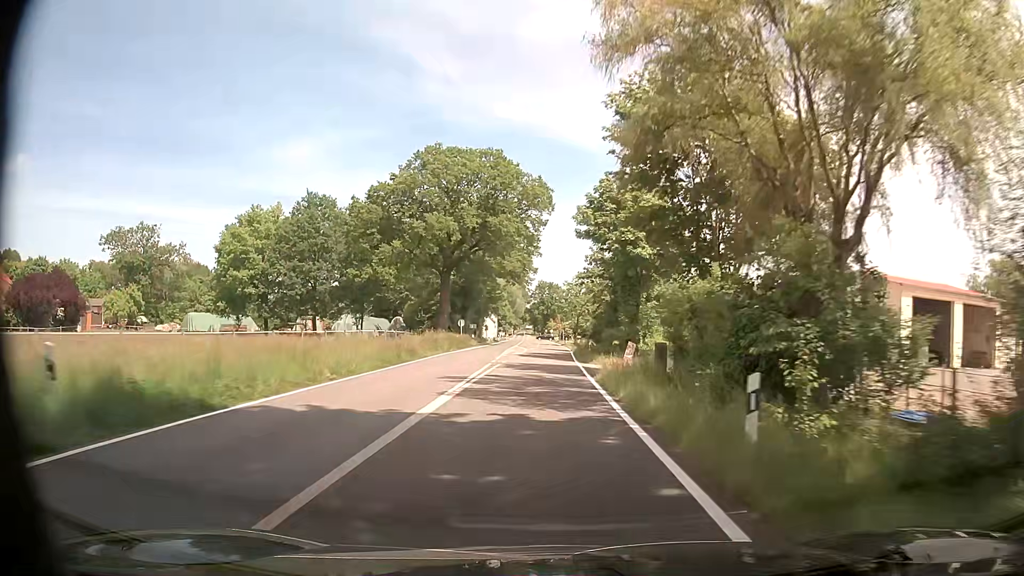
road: tertiary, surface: asphalt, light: Day
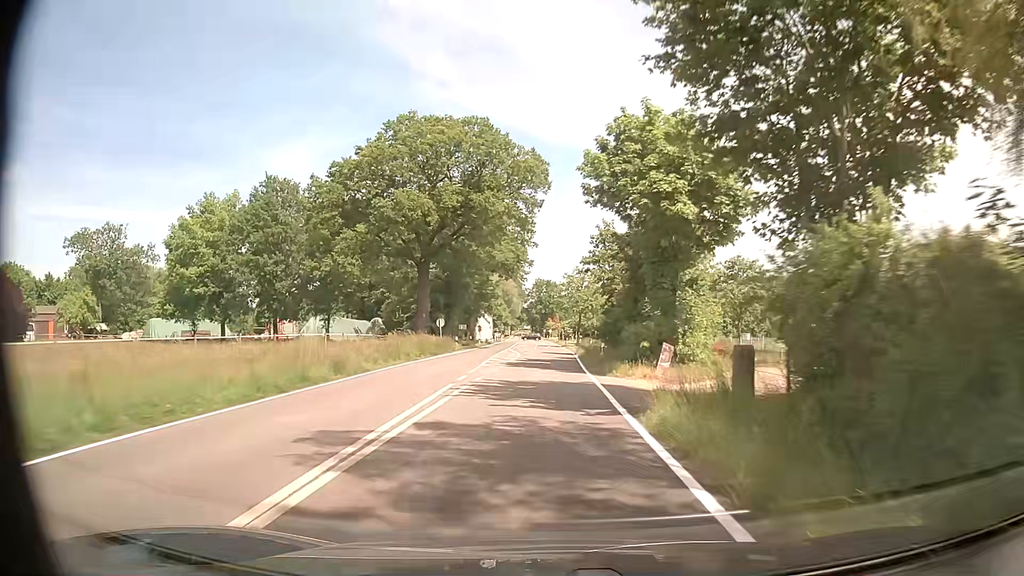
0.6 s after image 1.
(0.0, +10.9) m; +1°
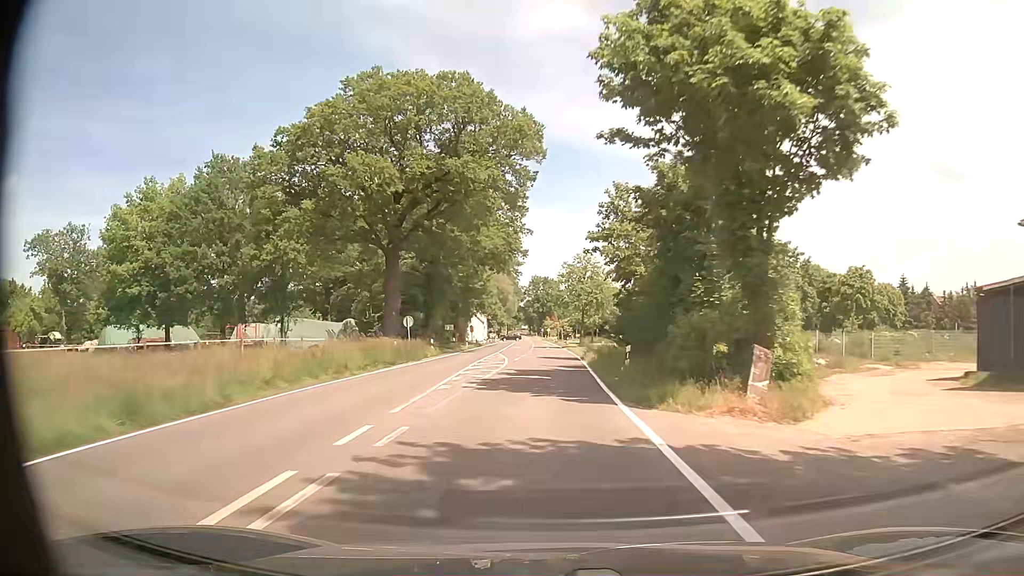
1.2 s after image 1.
(-0.1, +10.9) m; -1°
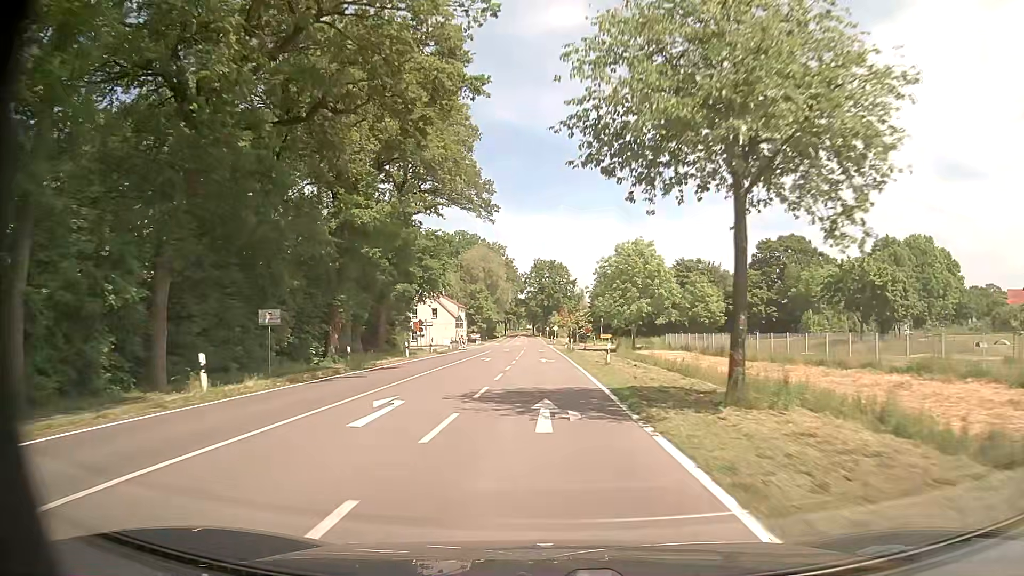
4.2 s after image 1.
(+0.3, +54.6) m; -1°
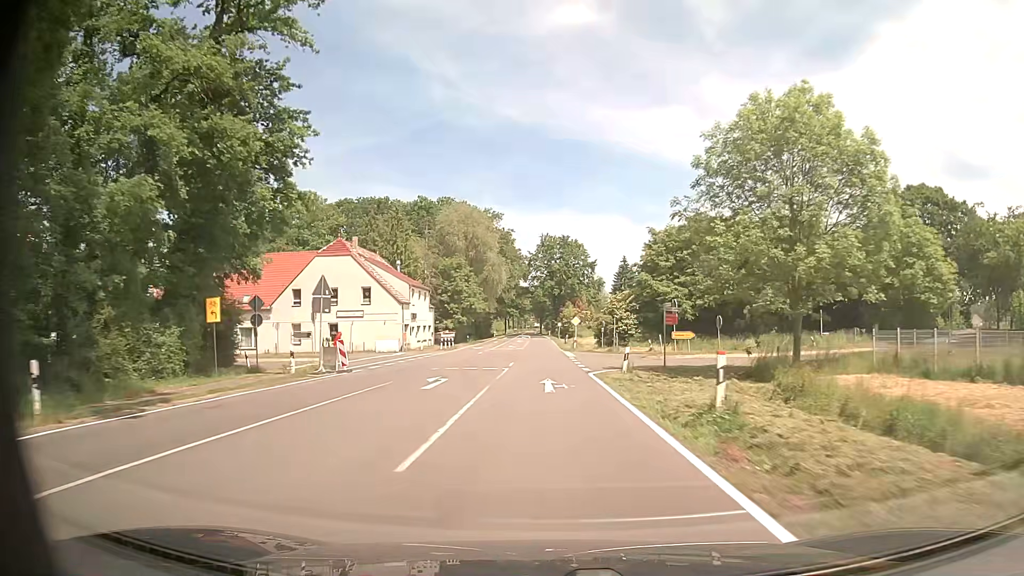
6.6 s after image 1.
(-0.3, +43.8) m; -1°
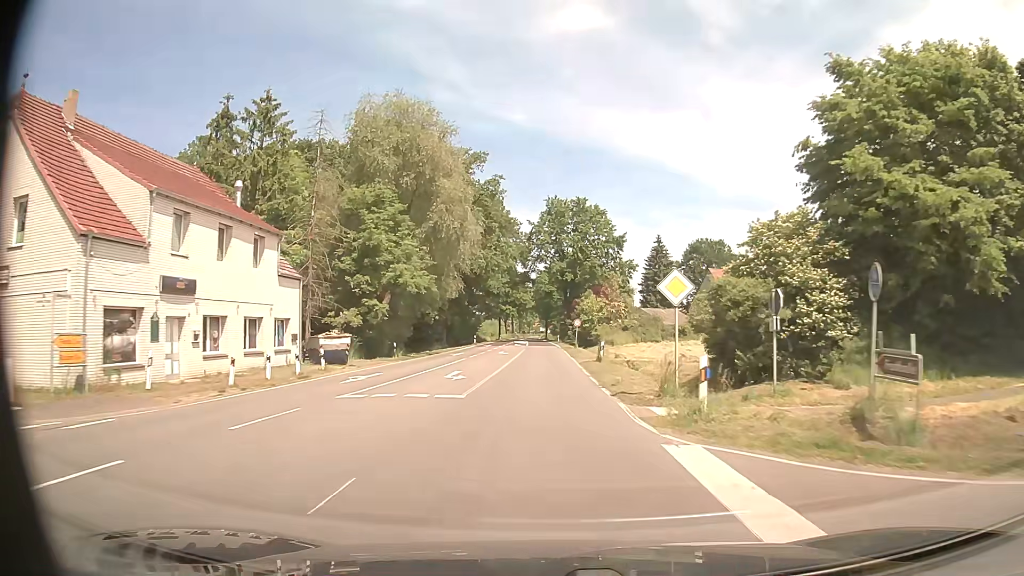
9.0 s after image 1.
(-0.2, +43.9) m; -1°
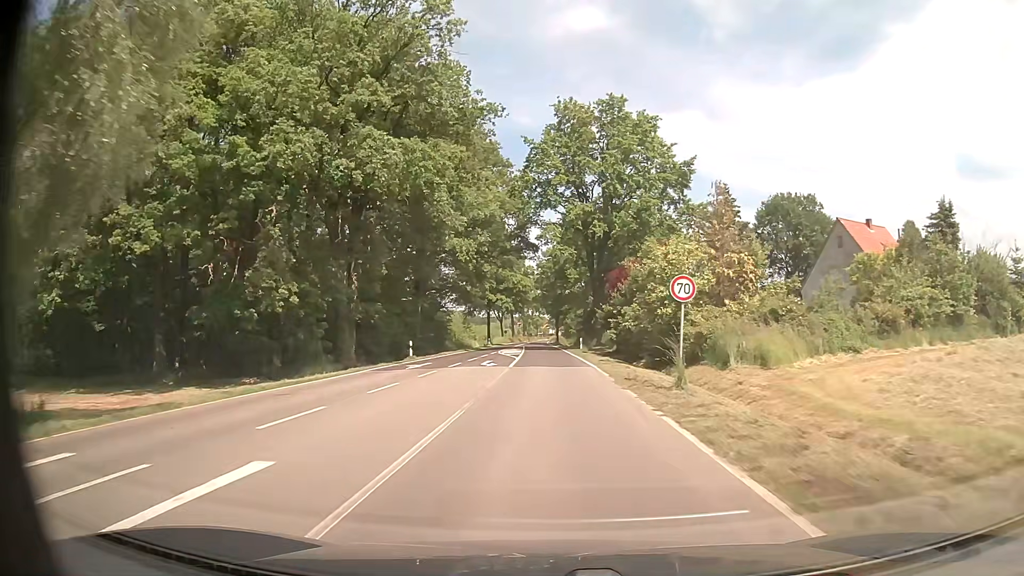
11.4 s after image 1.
(-0.2, +43.8) m; 0°
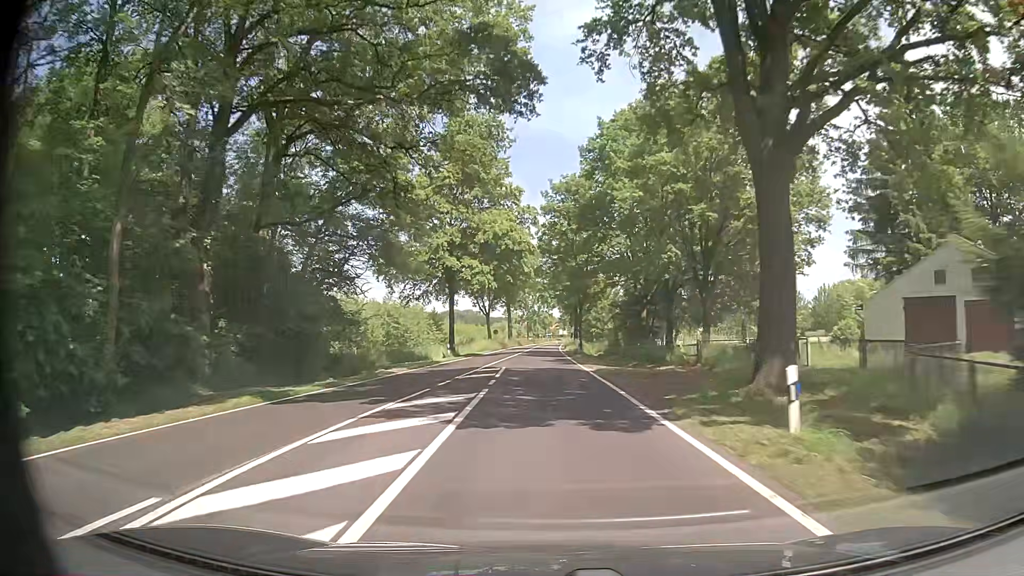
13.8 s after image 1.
(-0.6, +43.5) m; -1°
(0, +10) (0, +20) (0, +30) (0, +40) (0, +50) (0, +60) (0, +70) (0, +80) (0, +90) (0, +100) m
